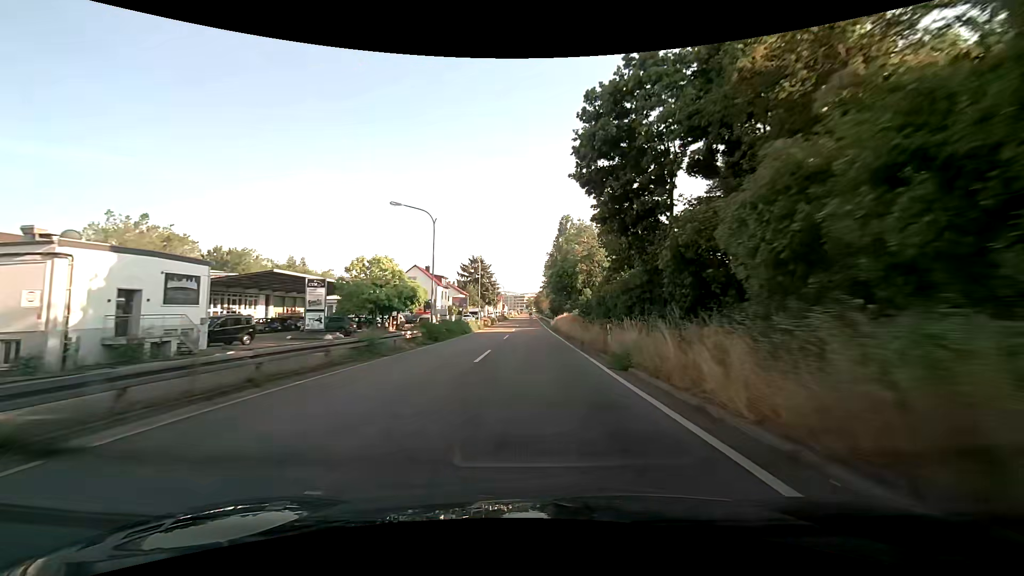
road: trunk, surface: asphalt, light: Day
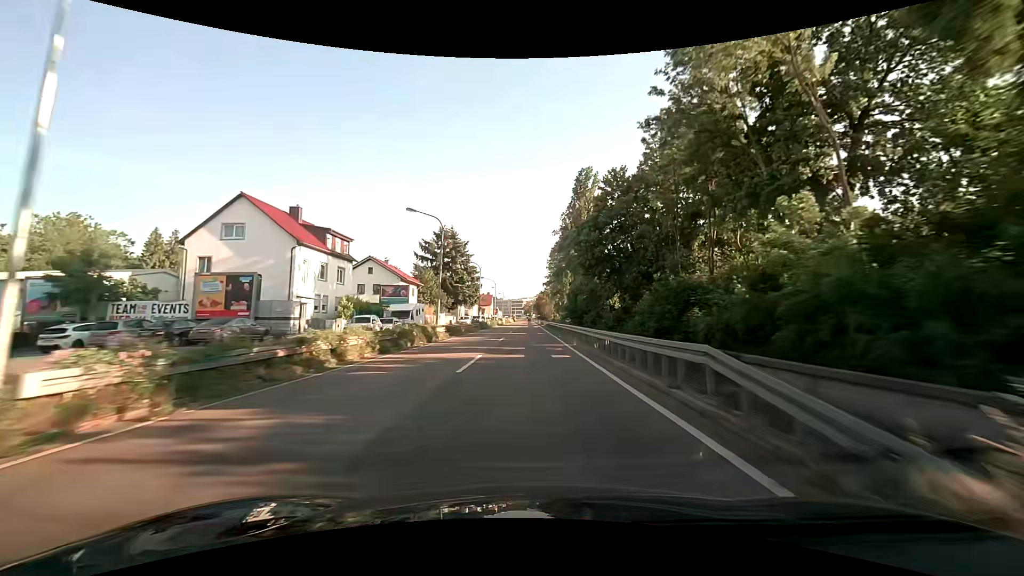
(0.0, +57.2) m; 0°
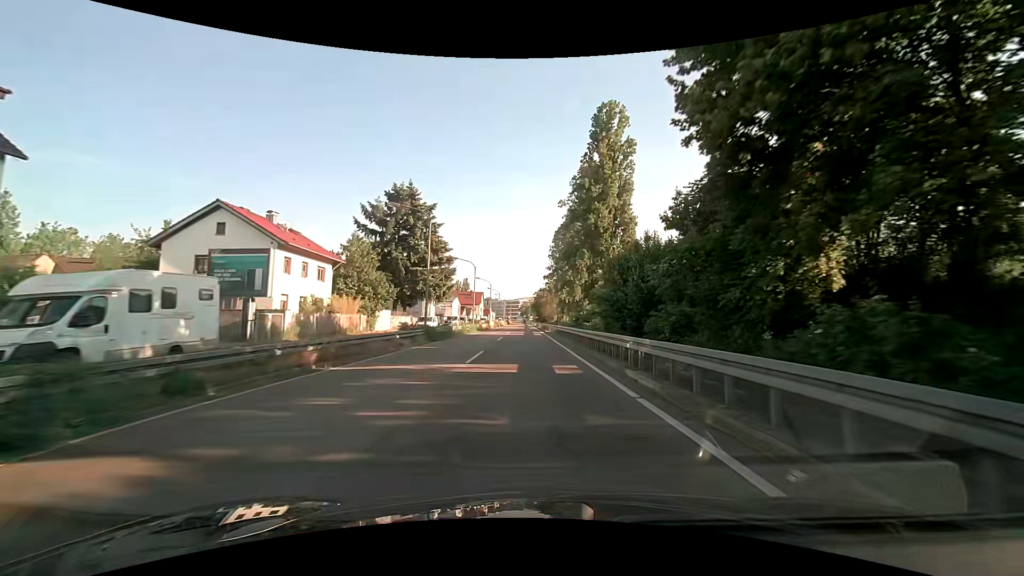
(+0.2, +32.9) m; 0°
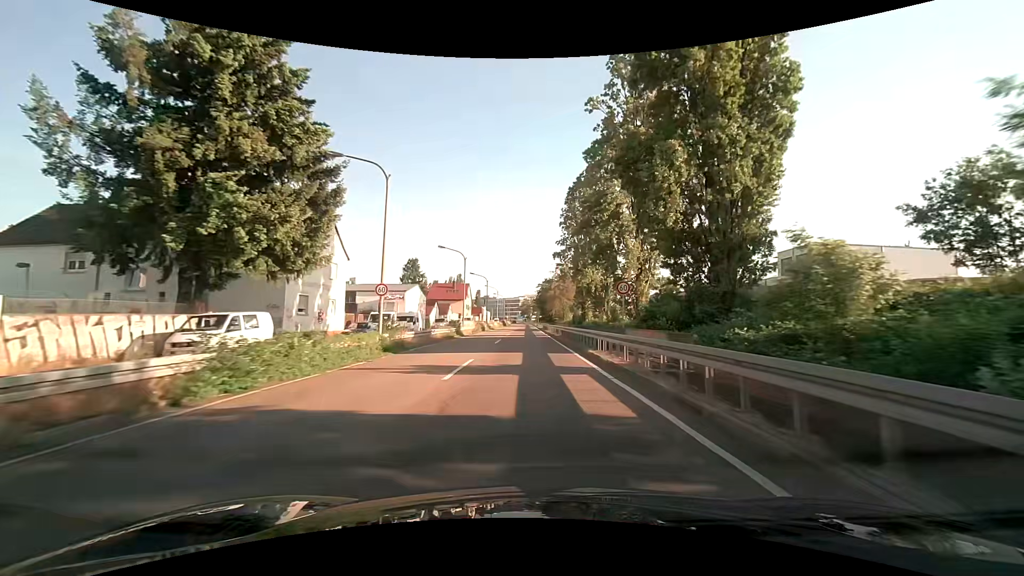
(+0.1, +40.3) m; 0°
(0, +10) (0, +20) (0, +30) (0, +40) (0, +50) (0, +60) (0, +70) (0, +80) (0, +90) (0, +100) m
